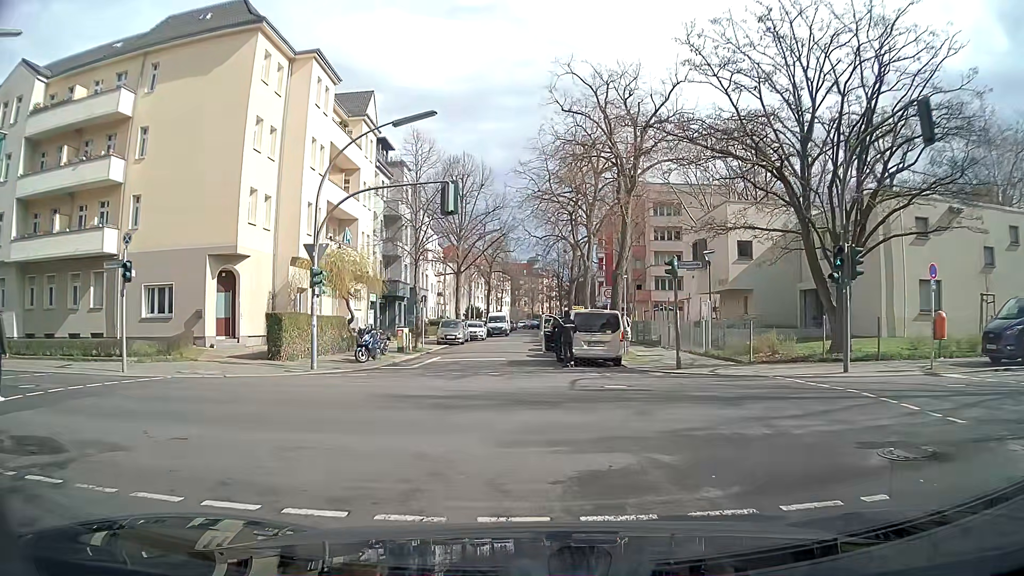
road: residential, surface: asphalt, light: Day
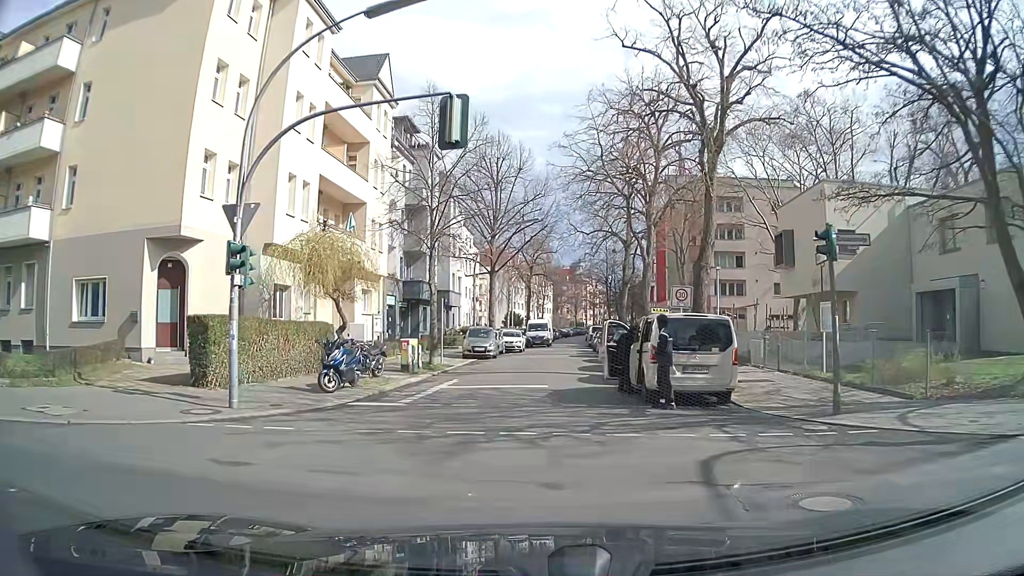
(-0.3, +8.5) m; -4°
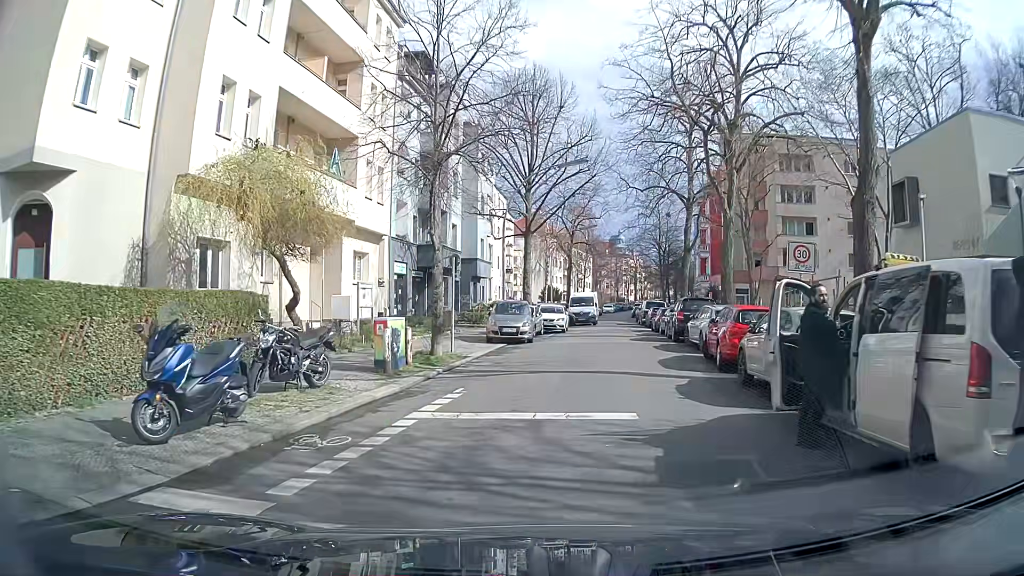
(-0.4, +9.3) m; -3°
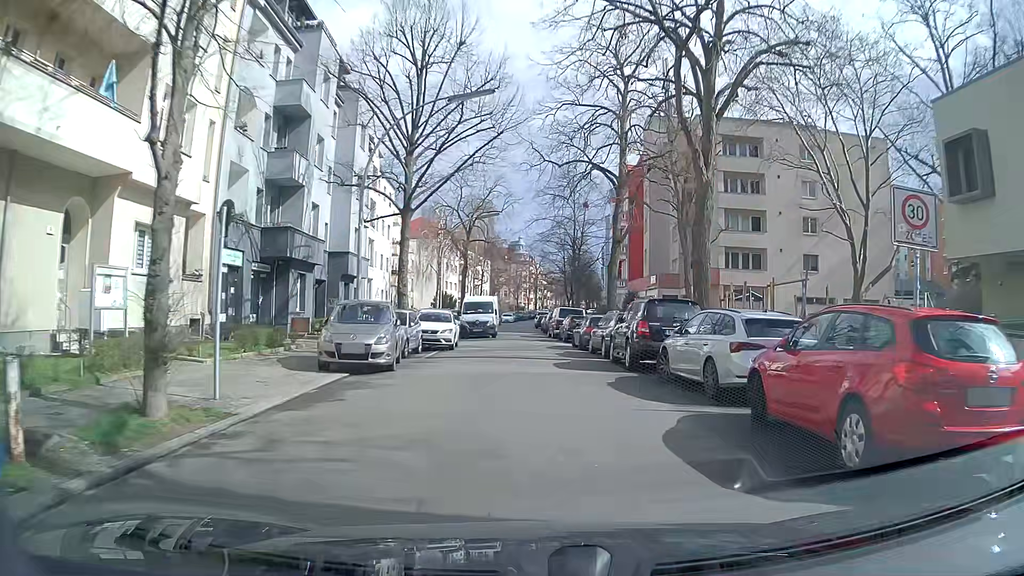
(+0.4, +10.5) m; +9°
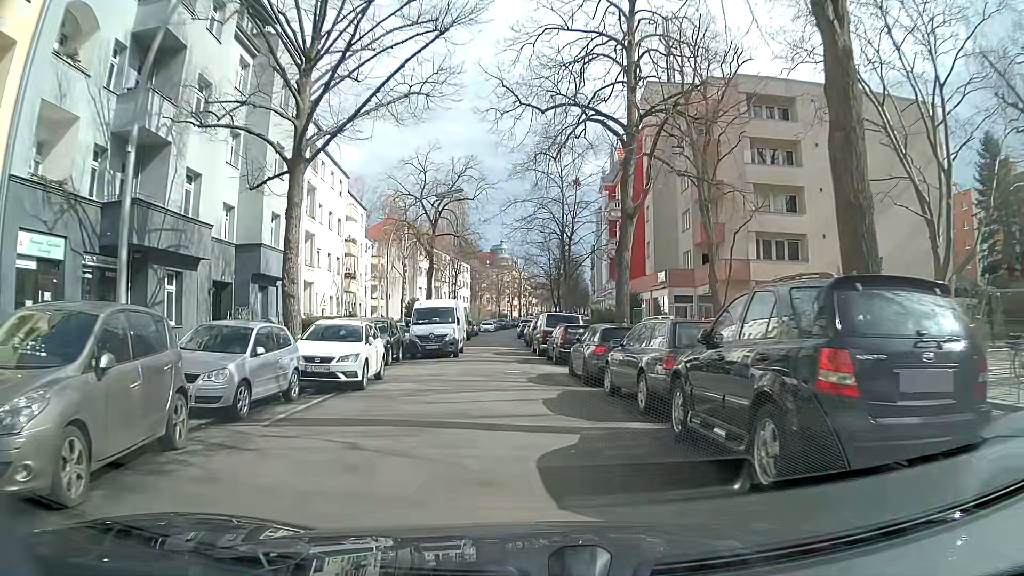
(+0.2, +11.0) m; 0°
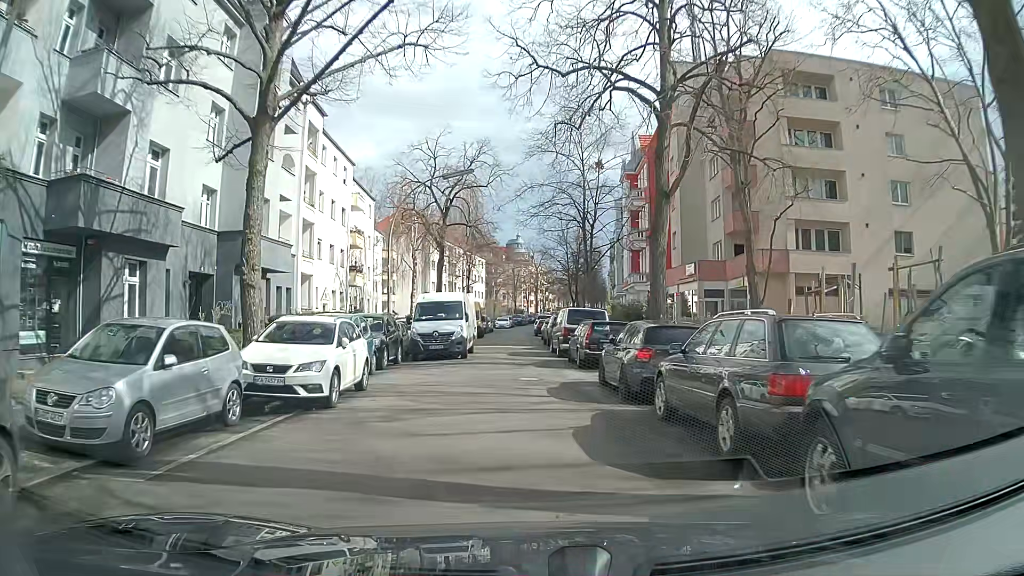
(0.0, +3.5) m; -1°
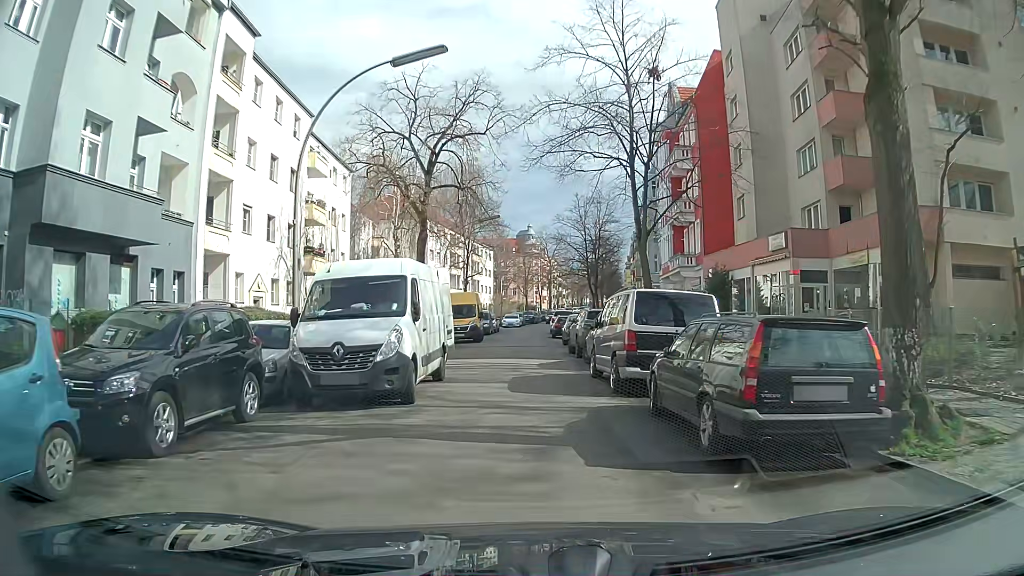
(-0.1, +13.4) m; 0°
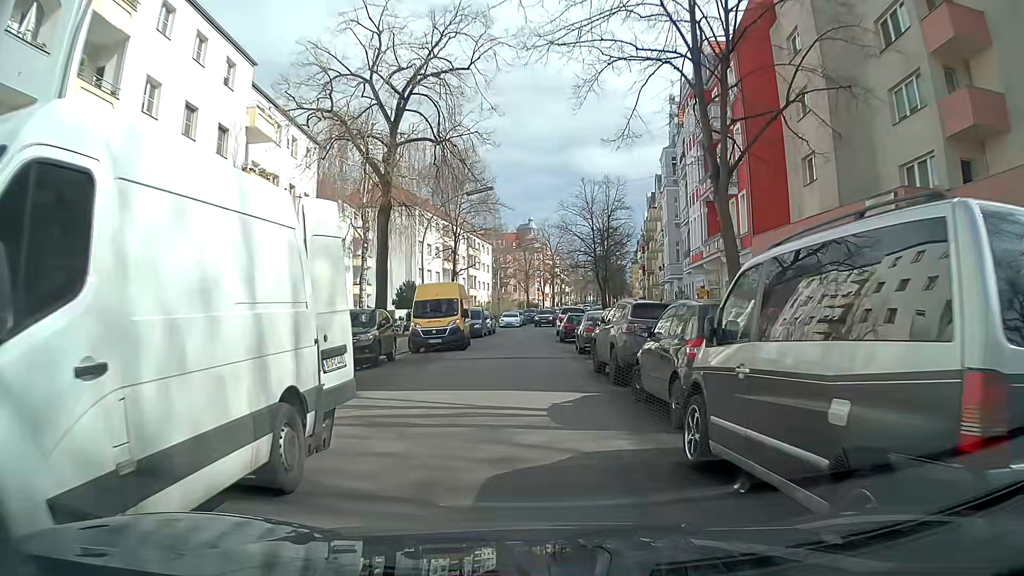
(0.0, +9.2) m; -1°
